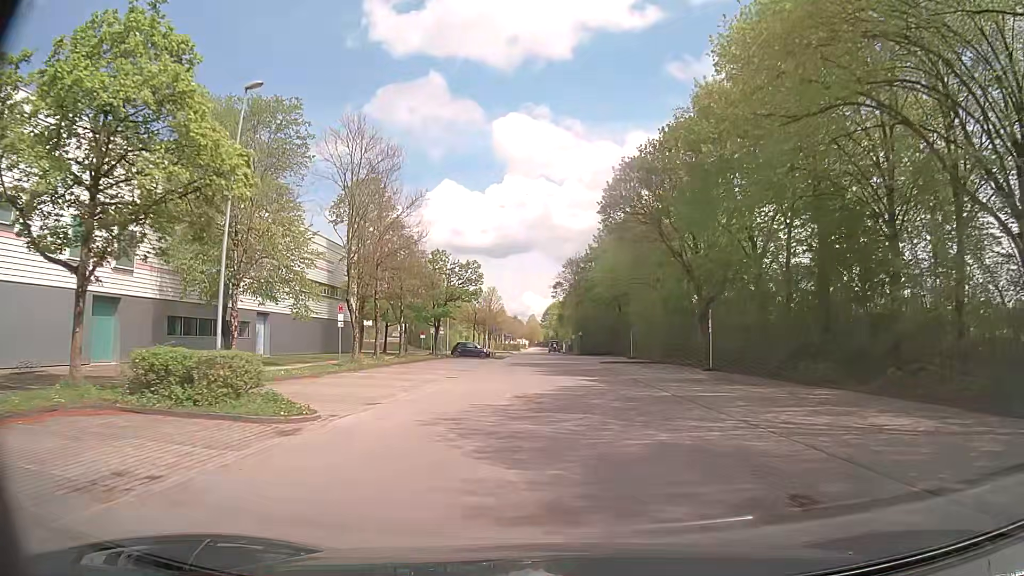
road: residential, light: Day
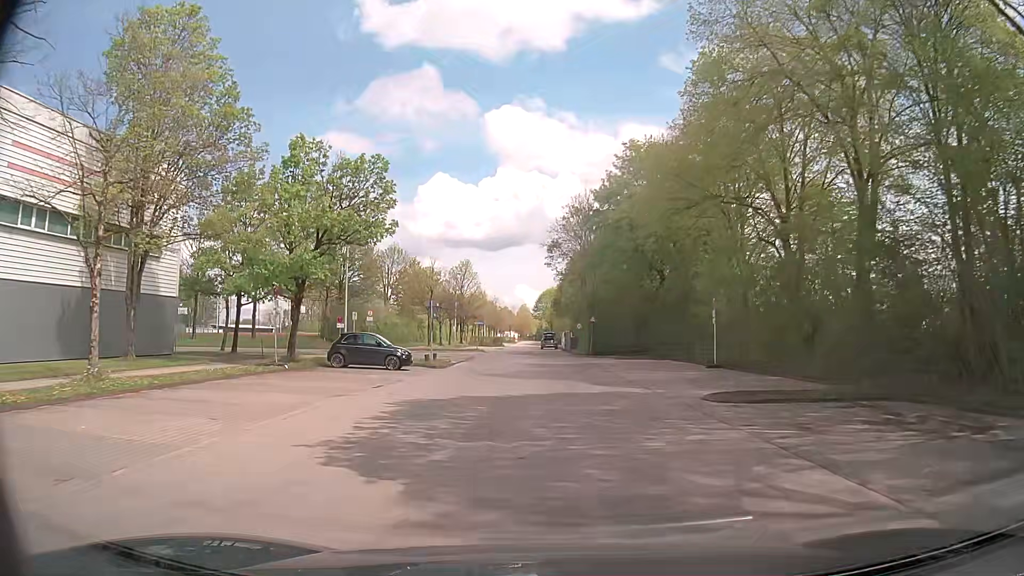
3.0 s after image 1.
(+0.3, +34.0) m; 0°
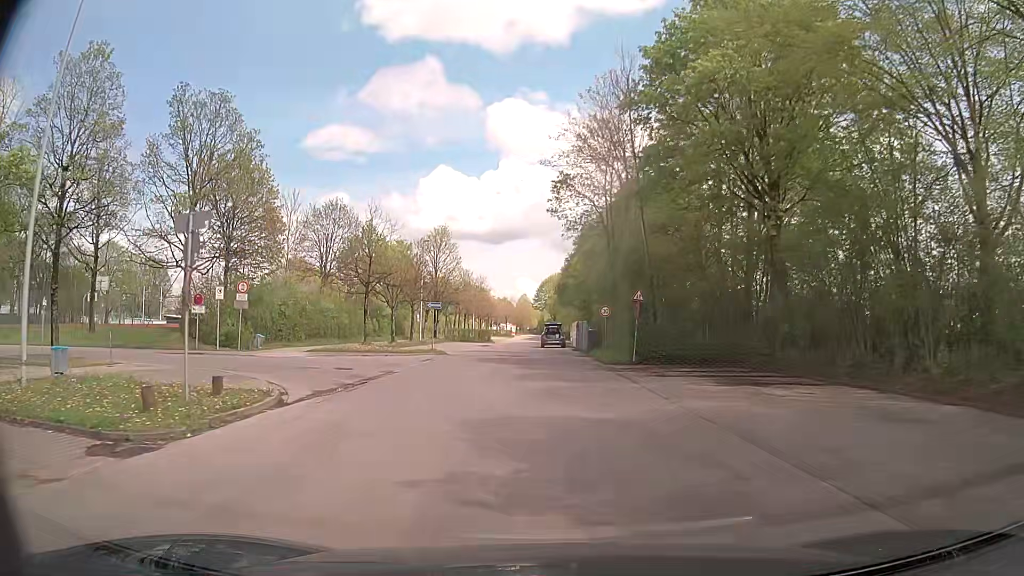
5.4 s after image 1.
(+0.3, +24.4) m; 0°
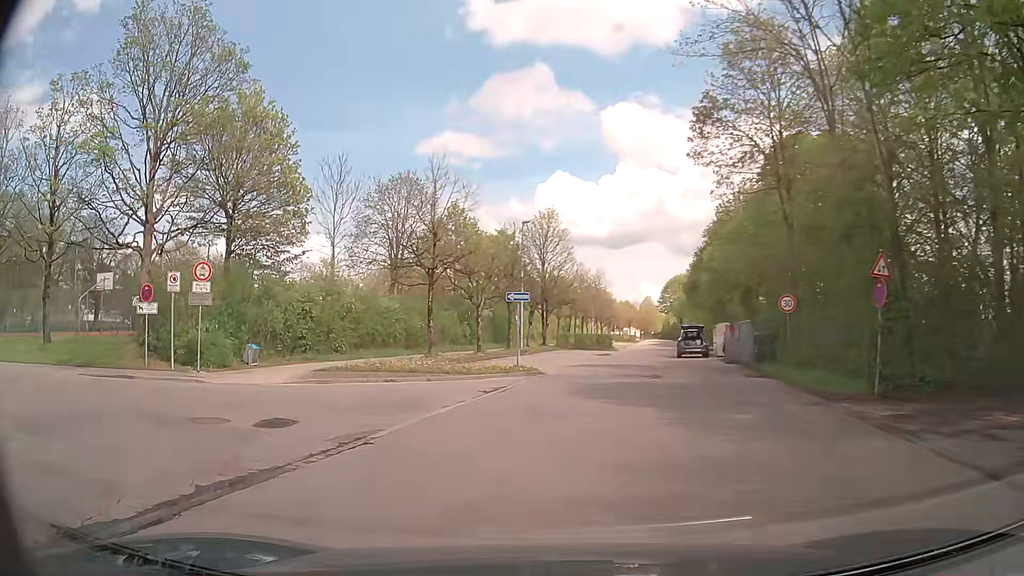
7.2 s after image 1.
(-0.4, +12.9) m; -10°
